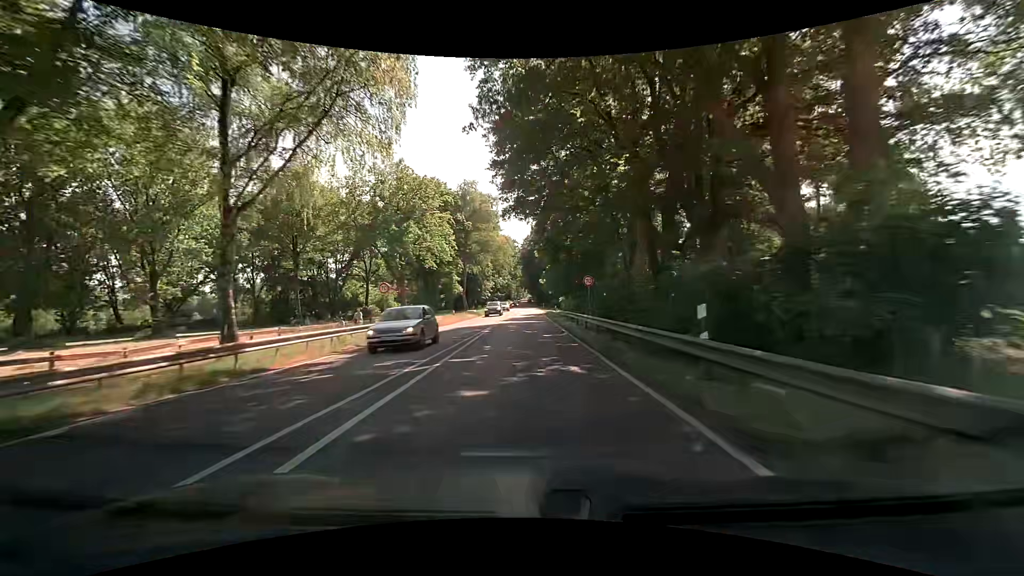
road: primary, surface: asphalt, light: Day
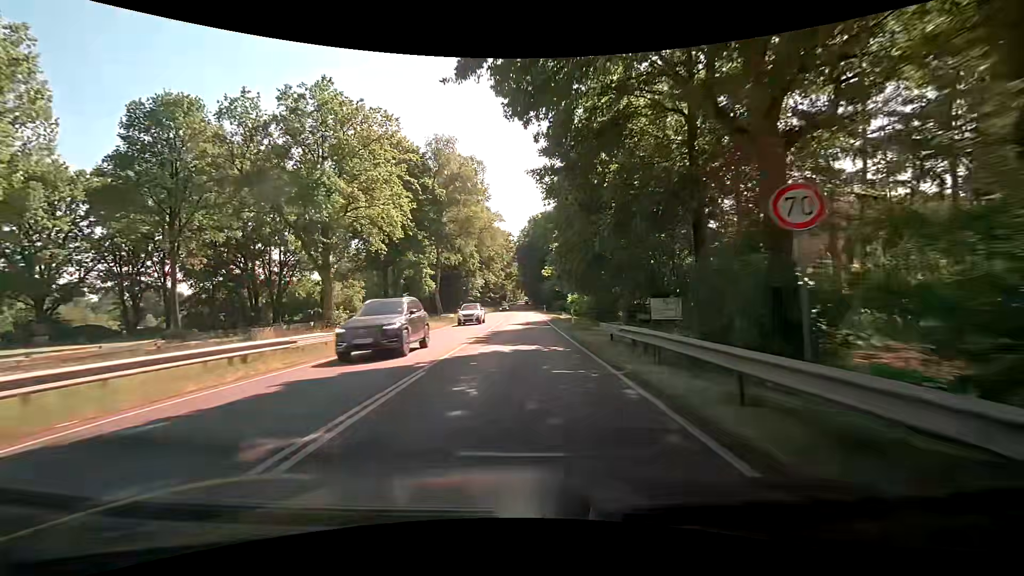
(0.0, +21.6) m; 0°
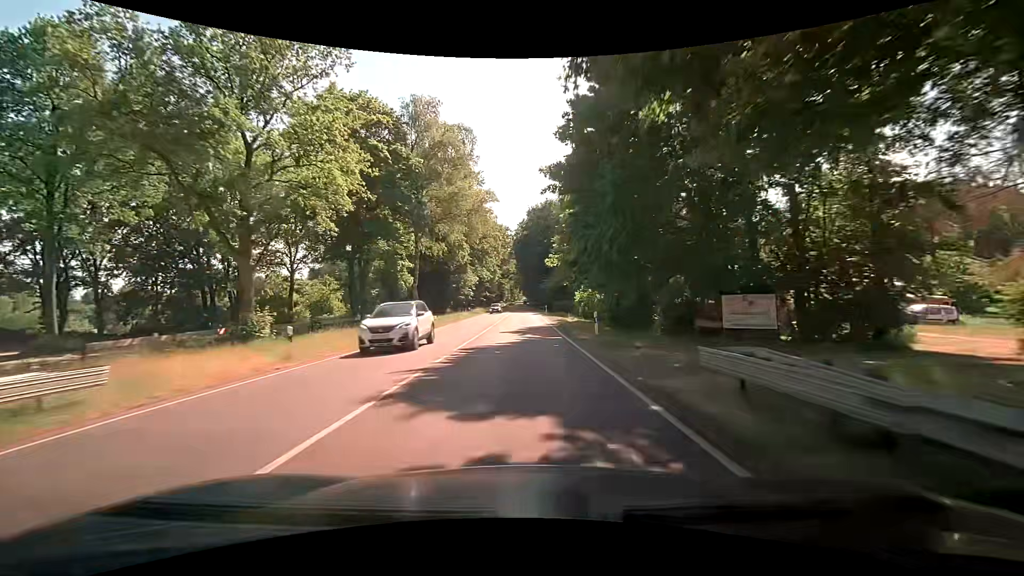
(0.0, +10.8) m; 0°
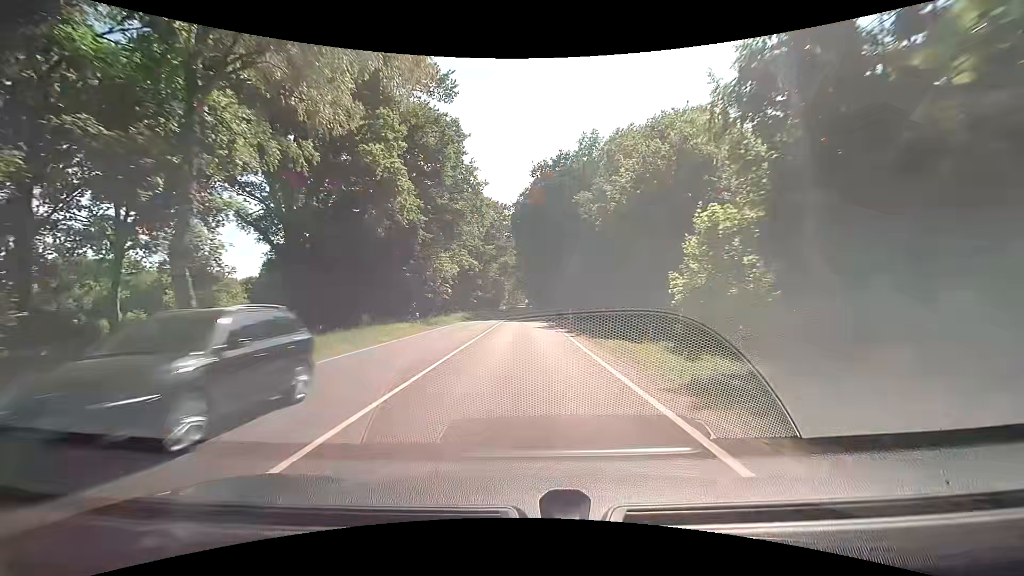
(0.0, +32.4) m; +1°
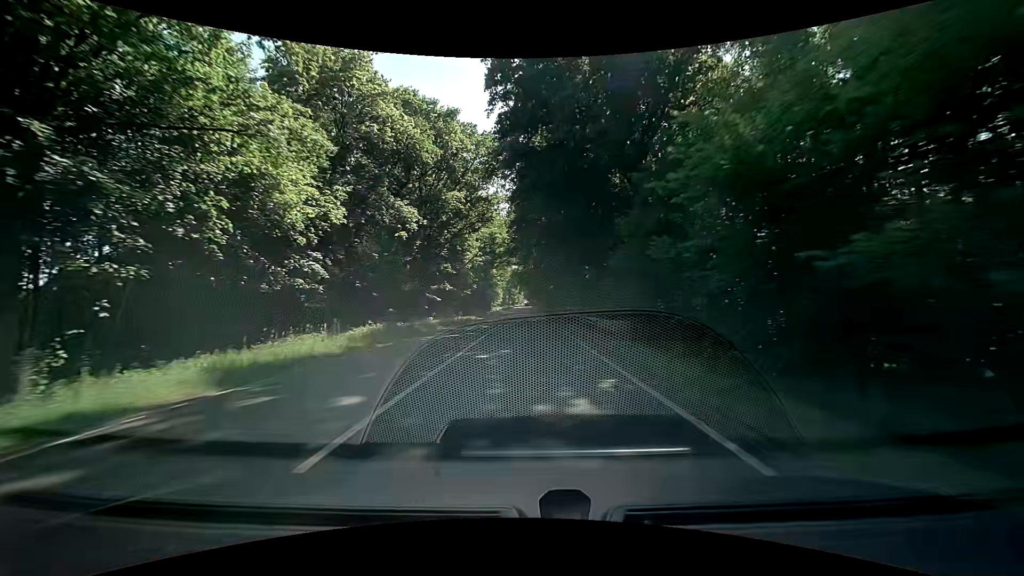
(-0.7, +43.0) m; -1°
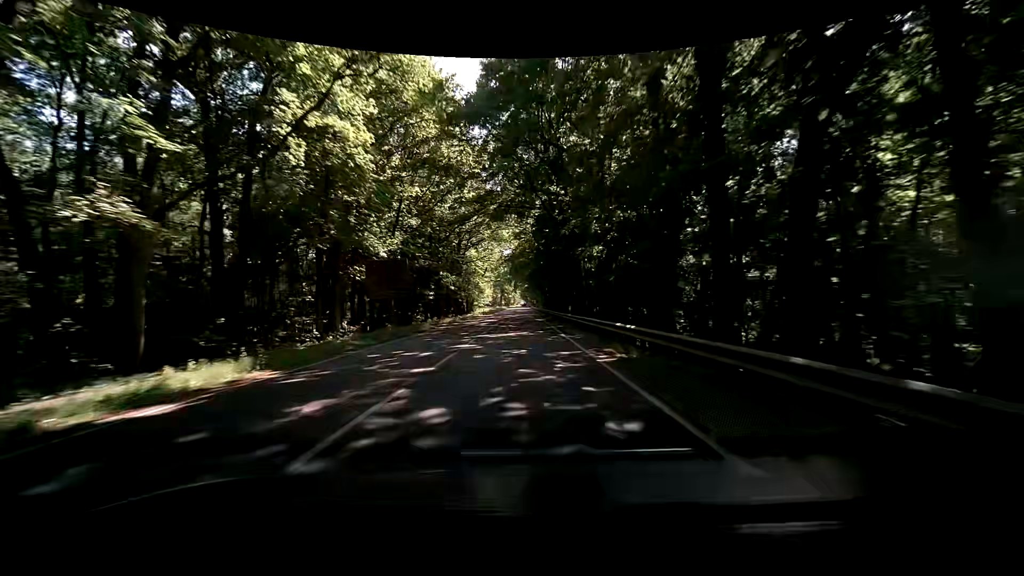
(0.0, +53.7) m; 0°
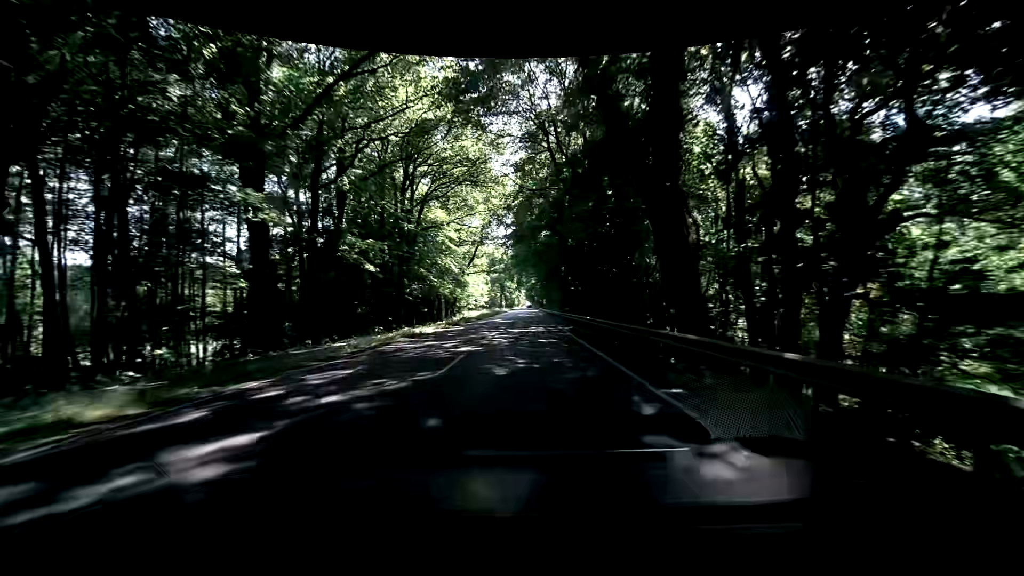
(-0.2, +42.9) m; -1°
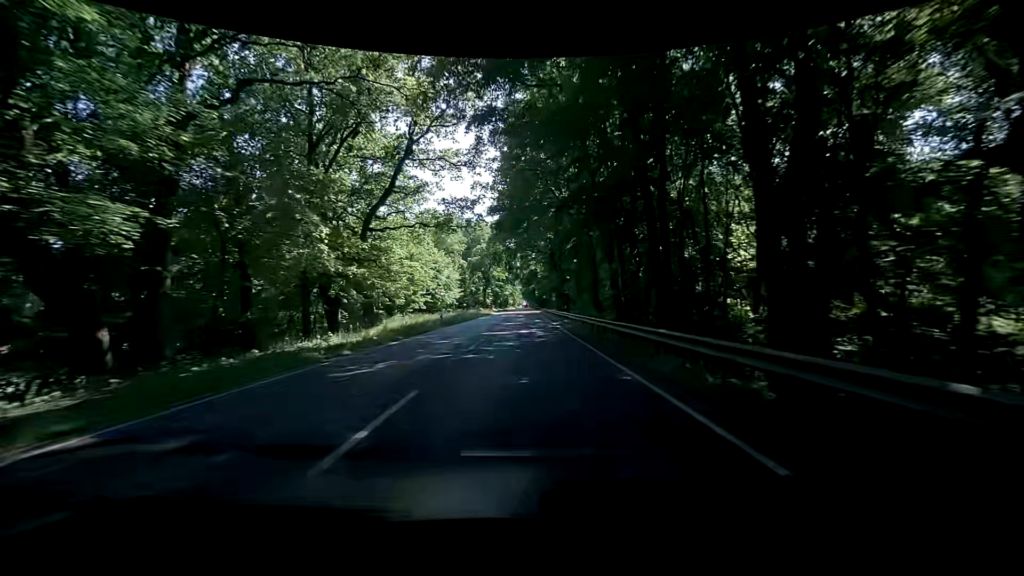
(+0.7, +53.7) m; +1°
(0, +10) (0, +20) (0, +30) (0, +40) (0, +50) (0, +60) (0, +70) (0, +80) (0, +90) (0, +100) m
